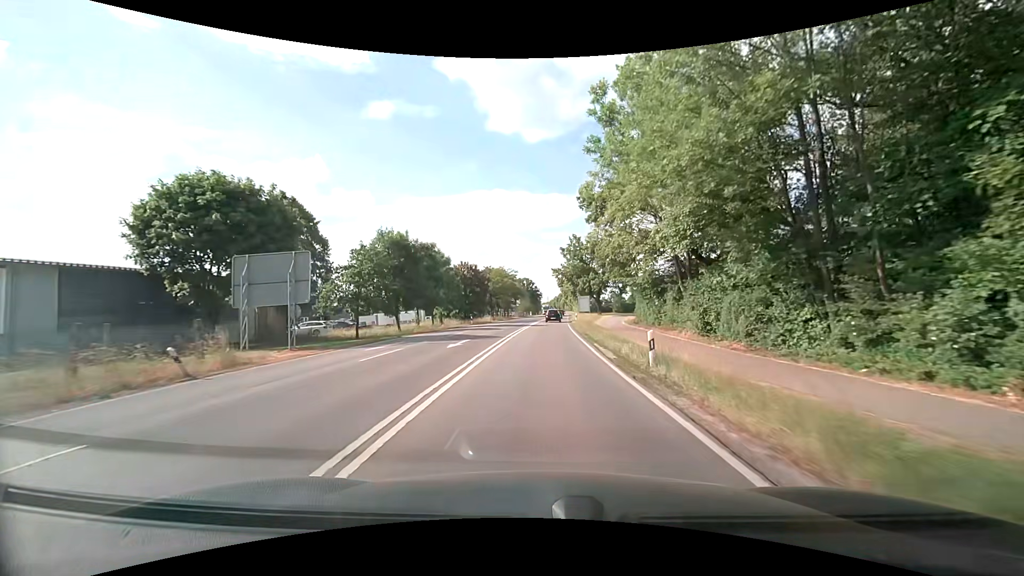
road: secondary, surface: asphalt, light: Day
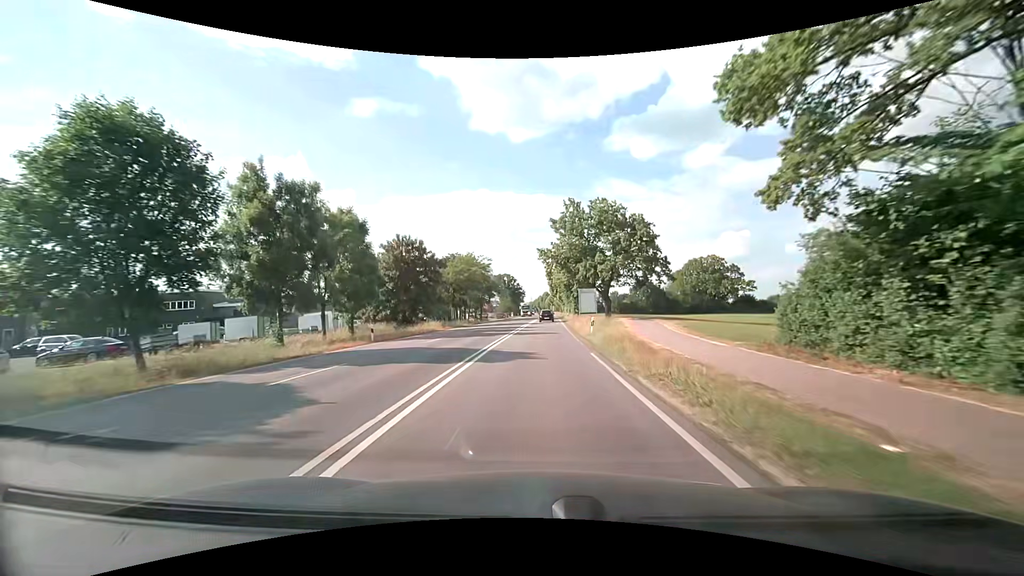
(+0.4, +29.2) m; +2°
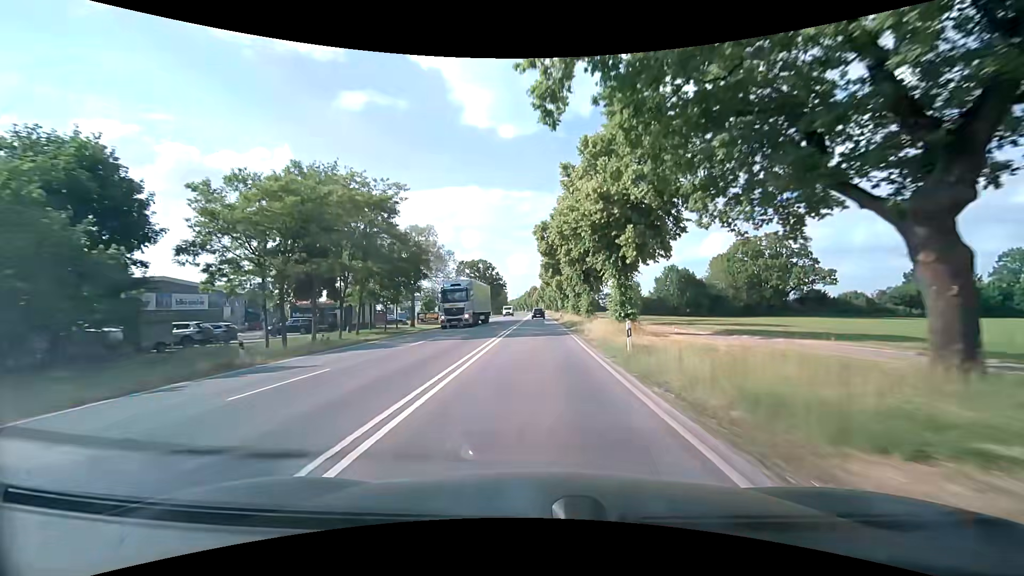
(+0.8, +50.6) m; +2°
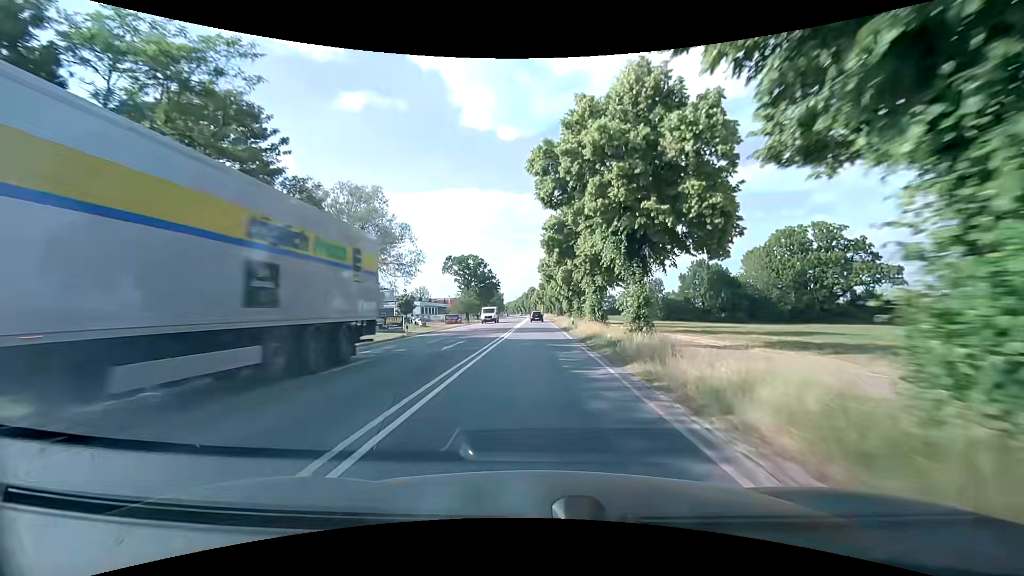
(0.0, +20.5) m; 0°
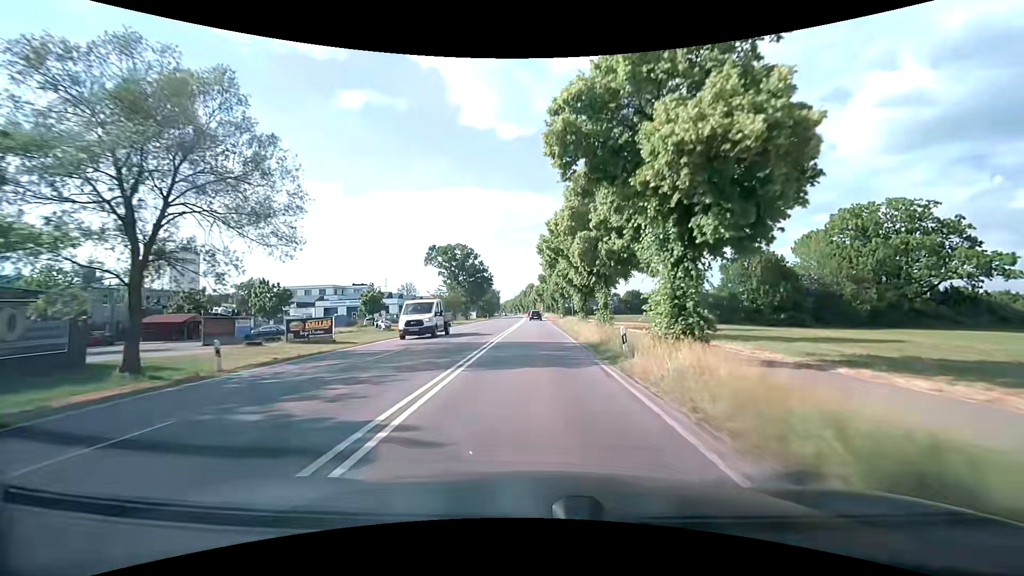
(0.0, +20.6) m; 0°
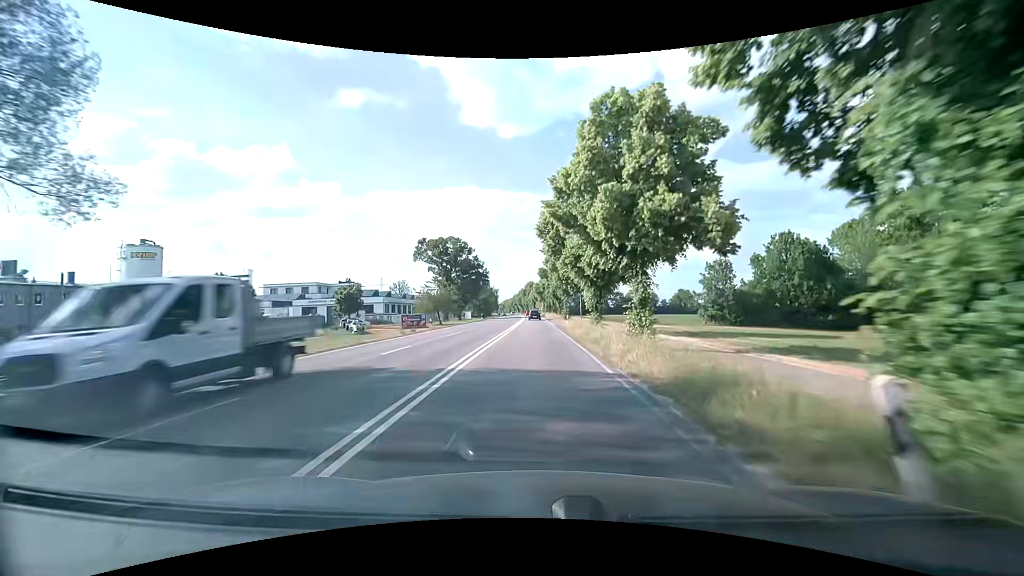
(+0.1, +10.3) m; 0°
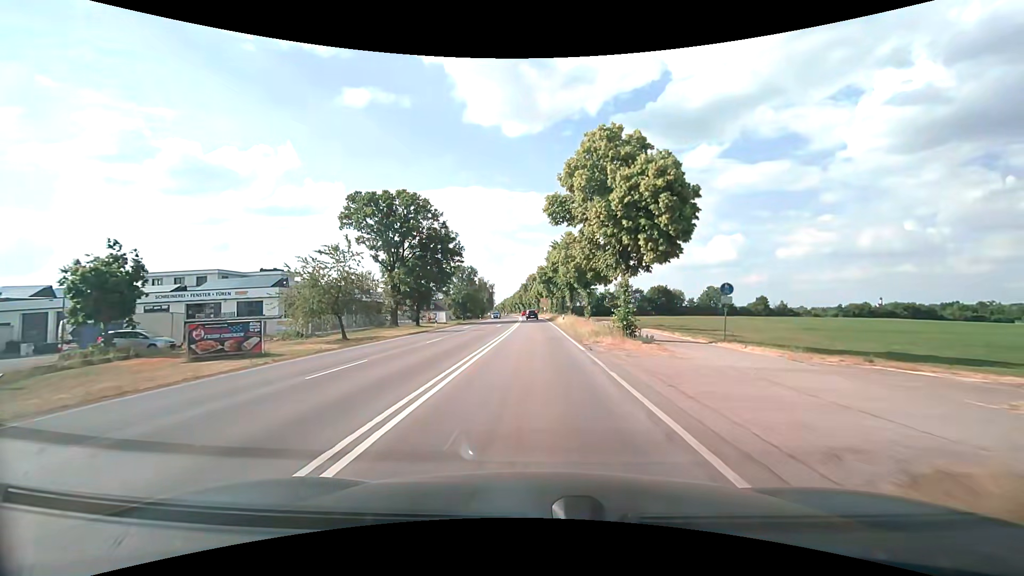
(-0.1, +41.5) m; 0°
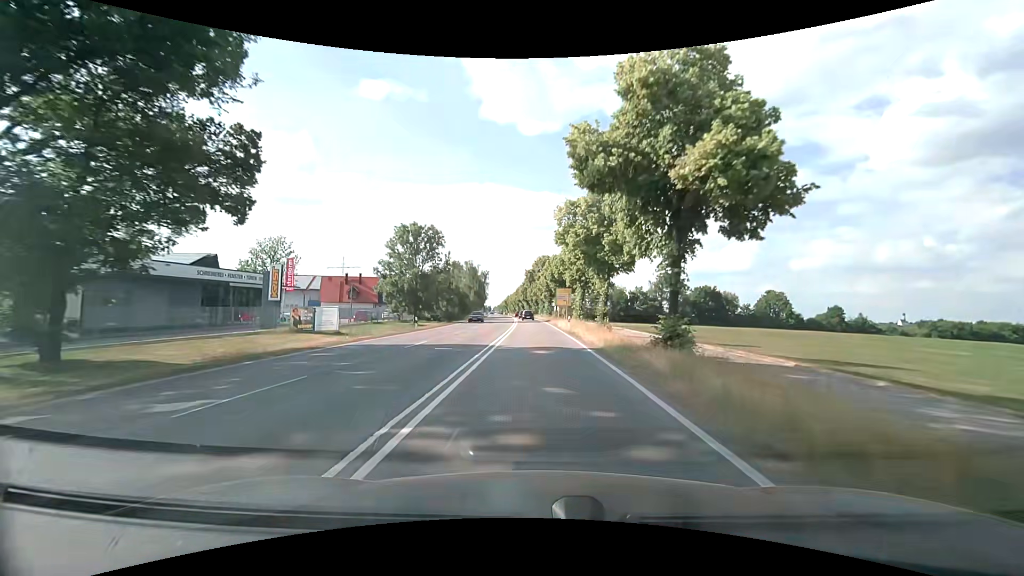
(-0.9, +52.3) m; -1°
(0, +10) (0, +20) (0, +30) (0, +40) (0, +50) (-1, +60) (-1, +70) (-1, +80) (-2, +90) (-3, +100) m
